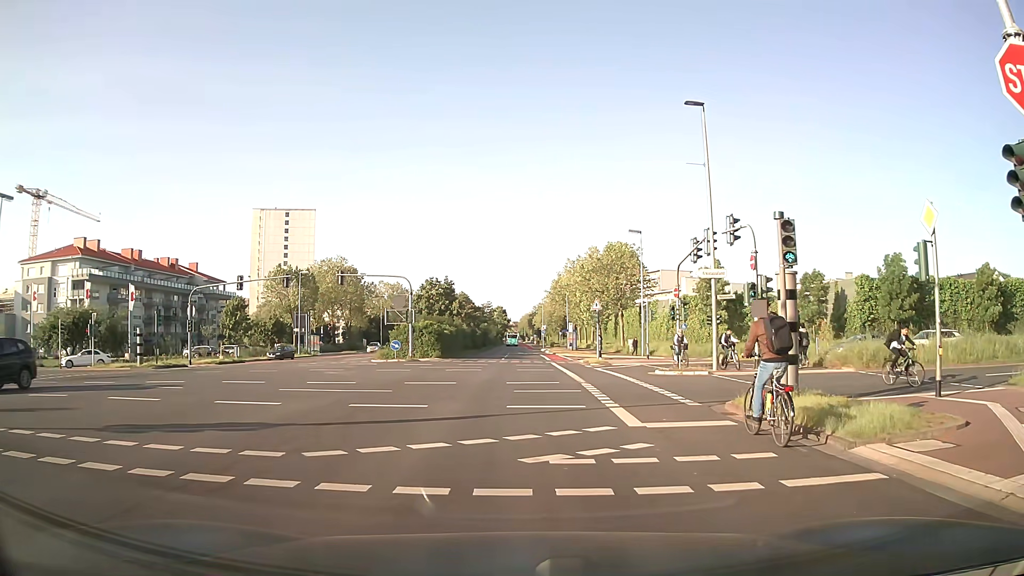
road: secondary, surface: asphalt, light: Day
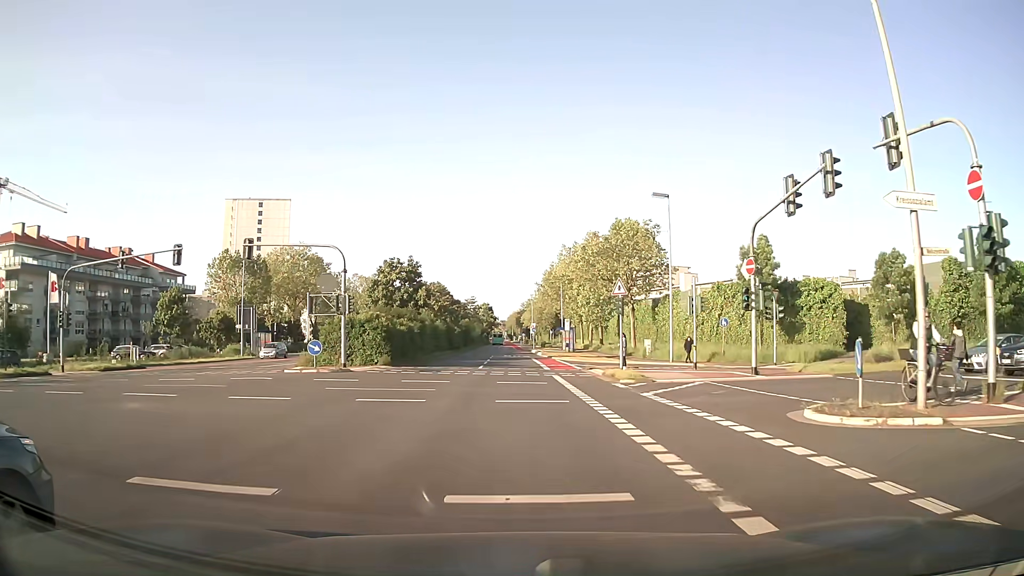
(+0.1, +15.3) m; +1°
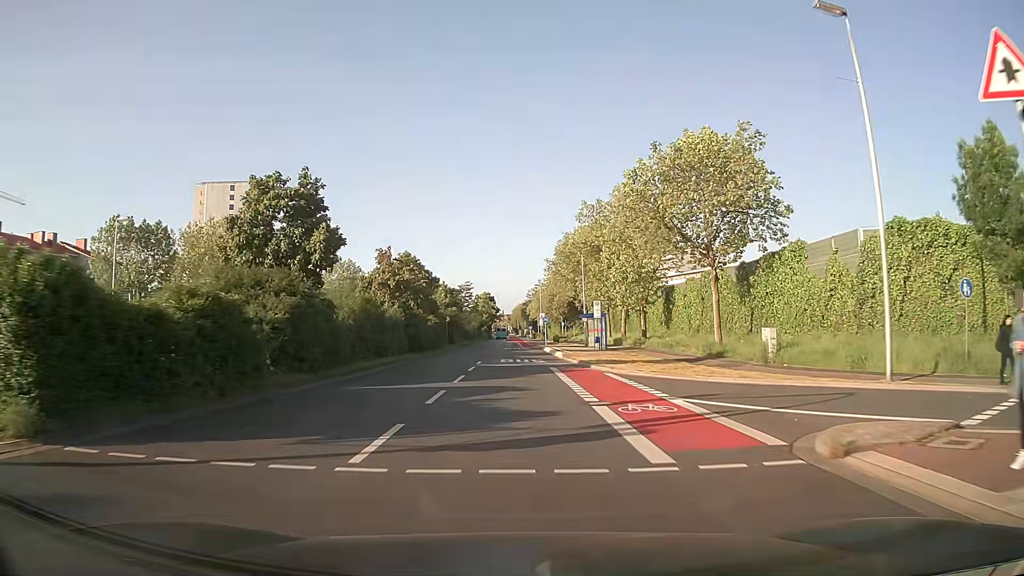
(0.0, +25.8) m; 0°
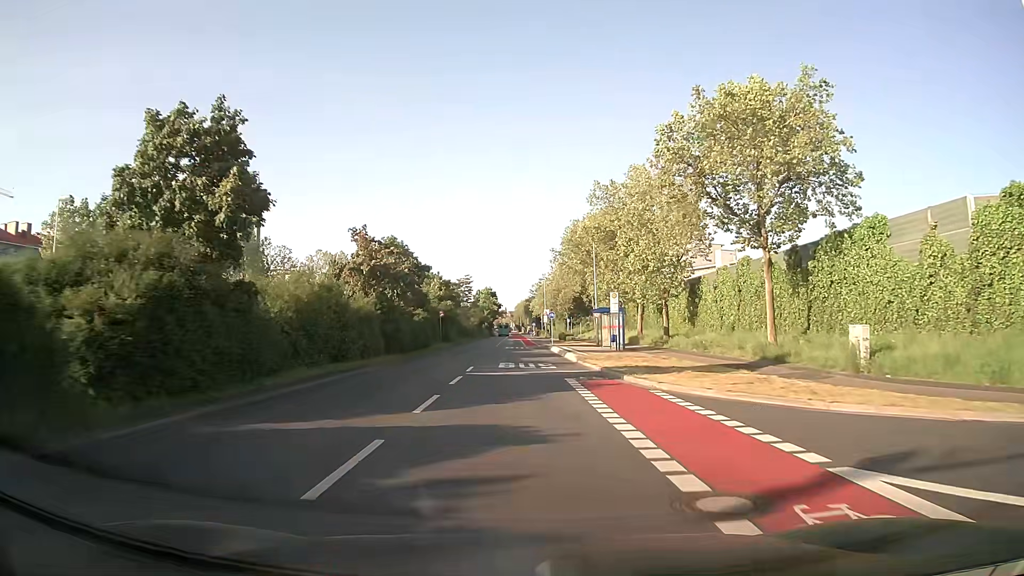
(0.0, +7.7) m; 0°
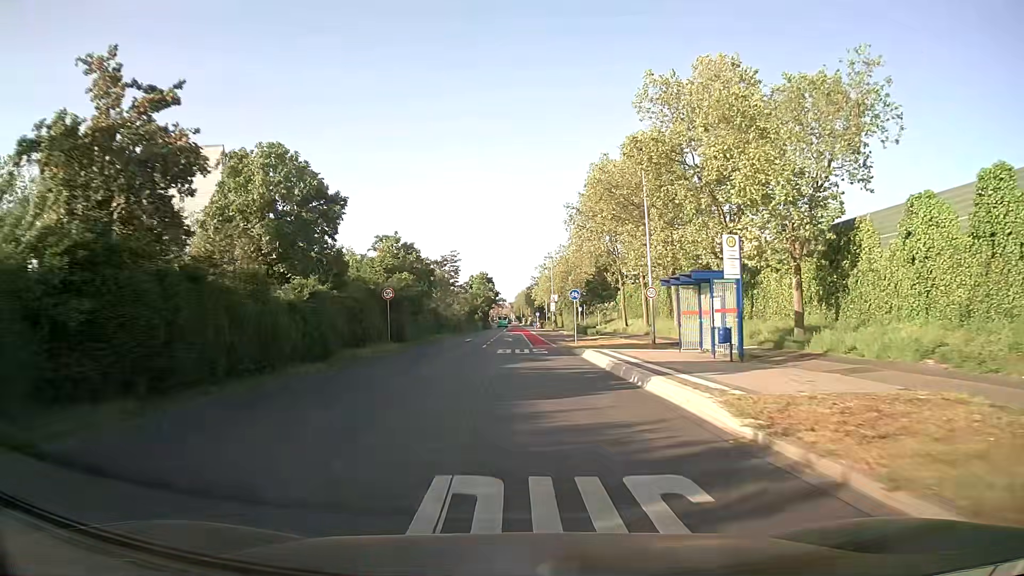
(-0.2, +23.9) m; 0°
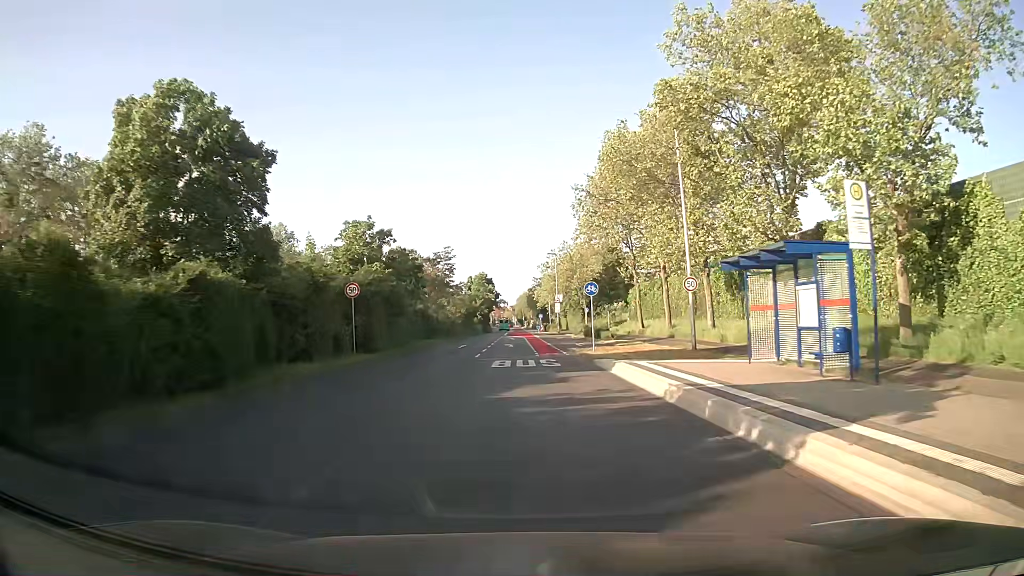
(0.0, +7.8) m; 0°
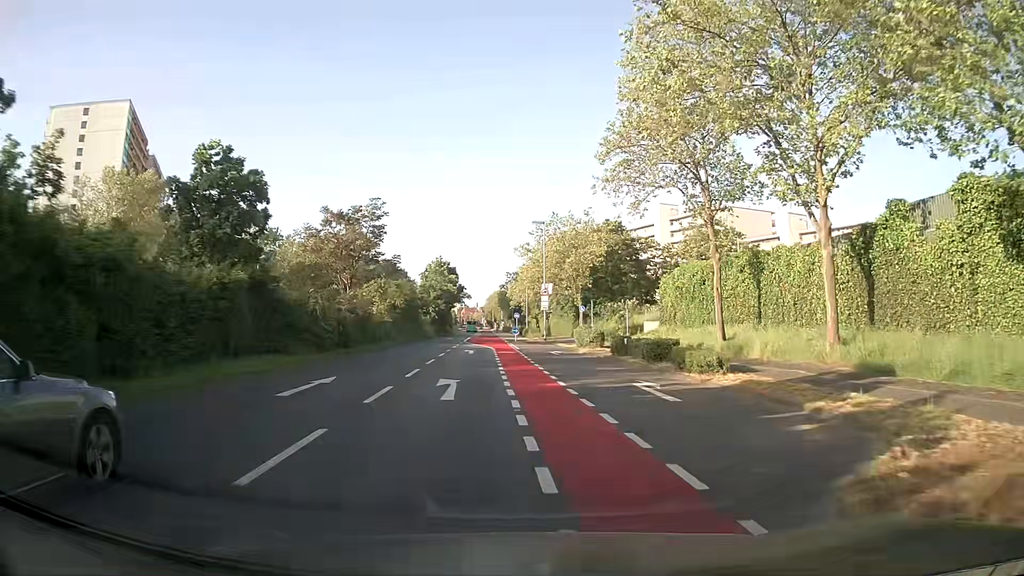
(+0.2, +28.7) m; +2°
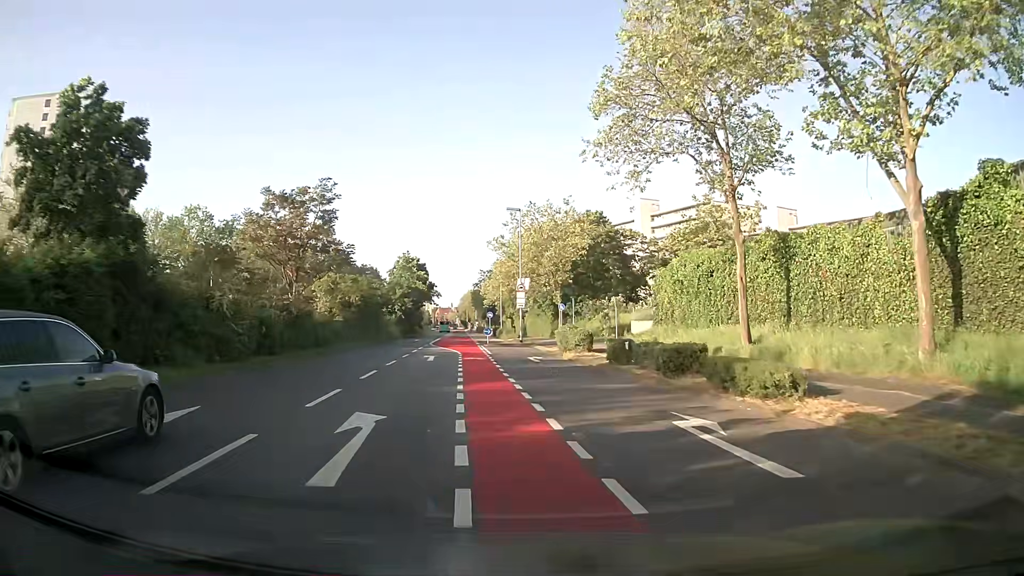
(+0.2, +6.6) m; +3°
